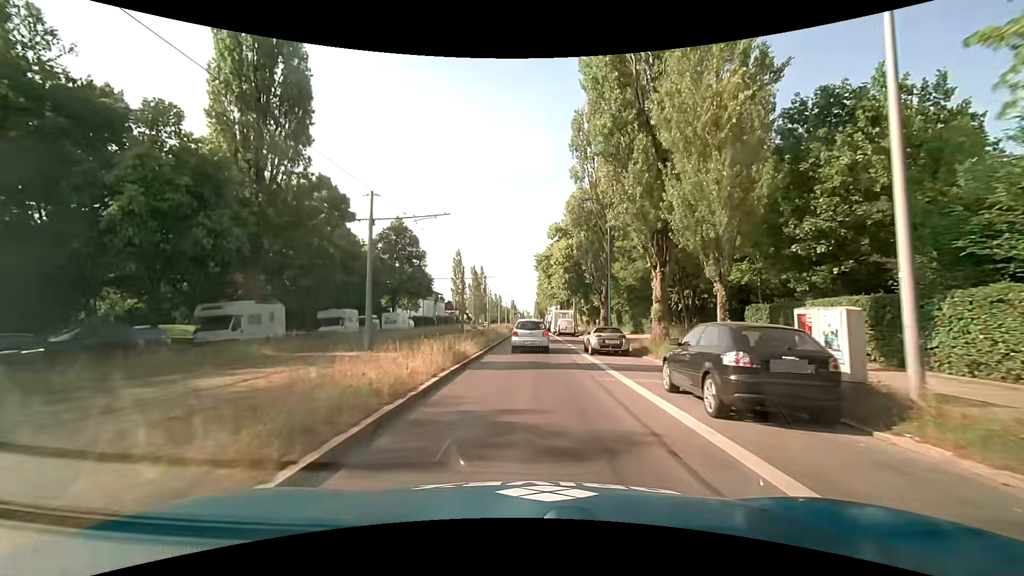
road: secondary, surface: asphalt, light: Day
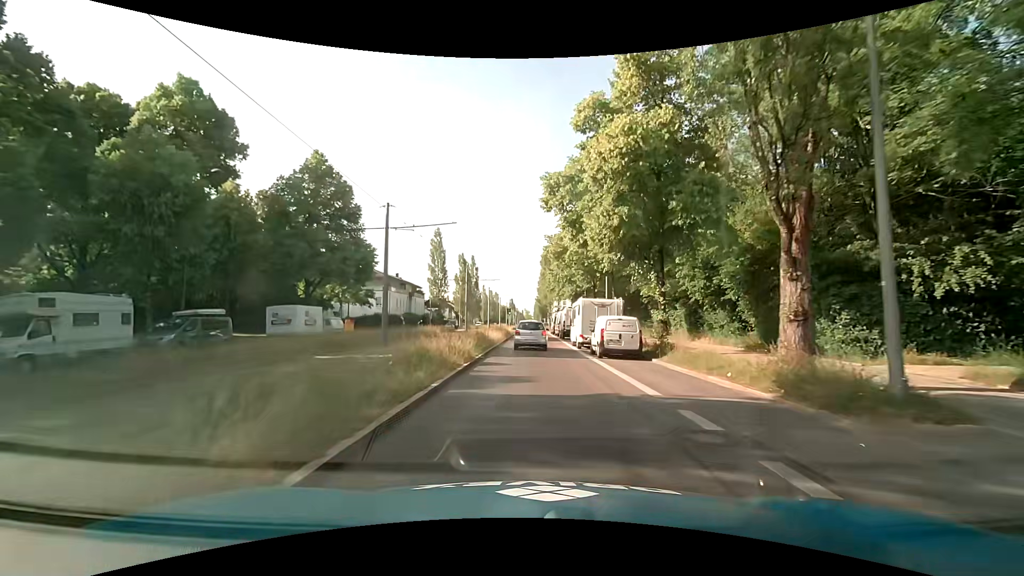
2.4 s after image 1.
(-0.3, +28.0) m; -1°
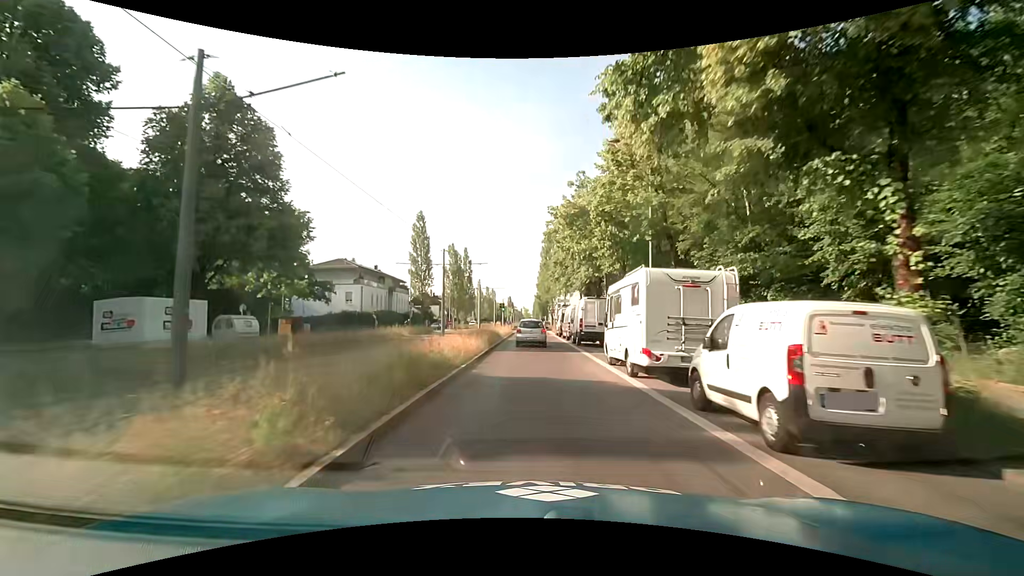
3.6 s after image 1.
(+0.2, +14.1) m; +1°
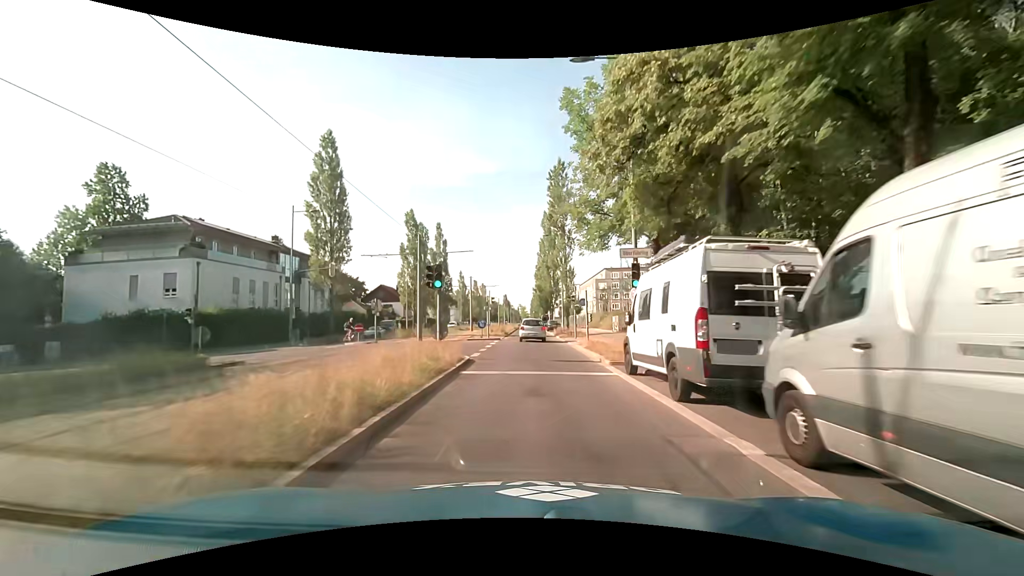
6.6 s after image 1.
(+0.2, +36.4) m; +1°
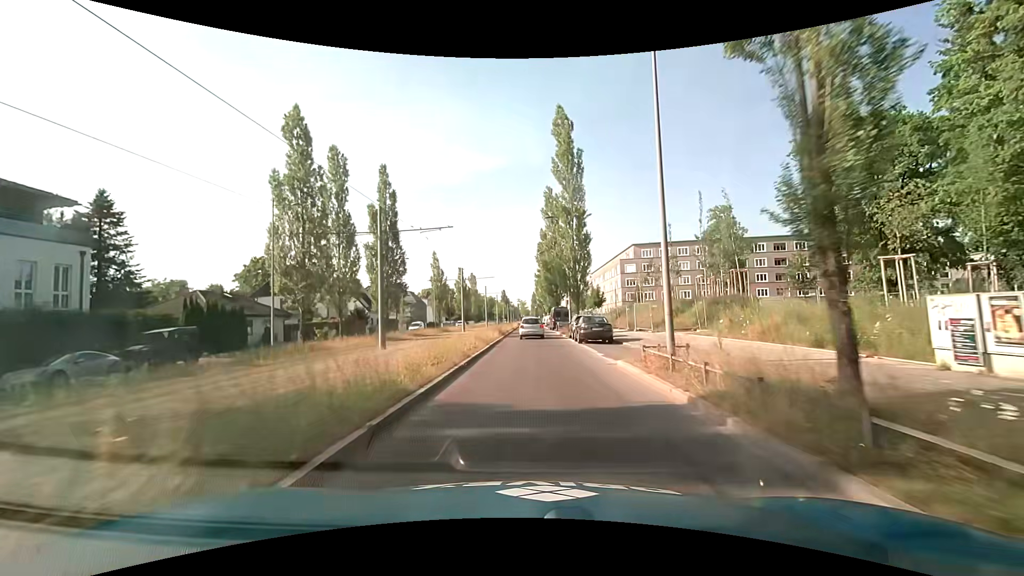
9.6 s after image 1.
(-0.2, +38.9) m; -1°
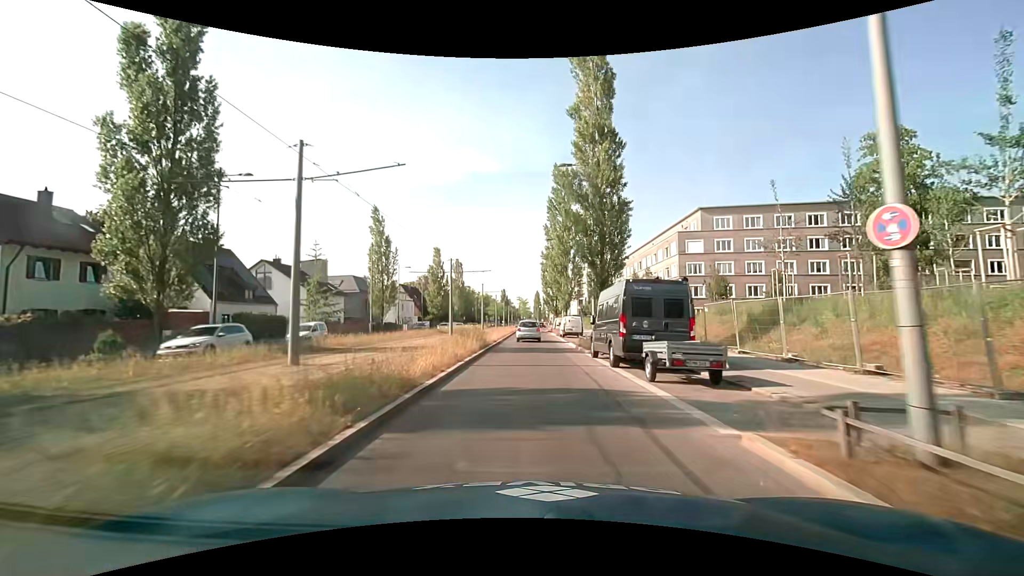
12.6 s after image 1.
(+0.1, +39.1) m; 0°
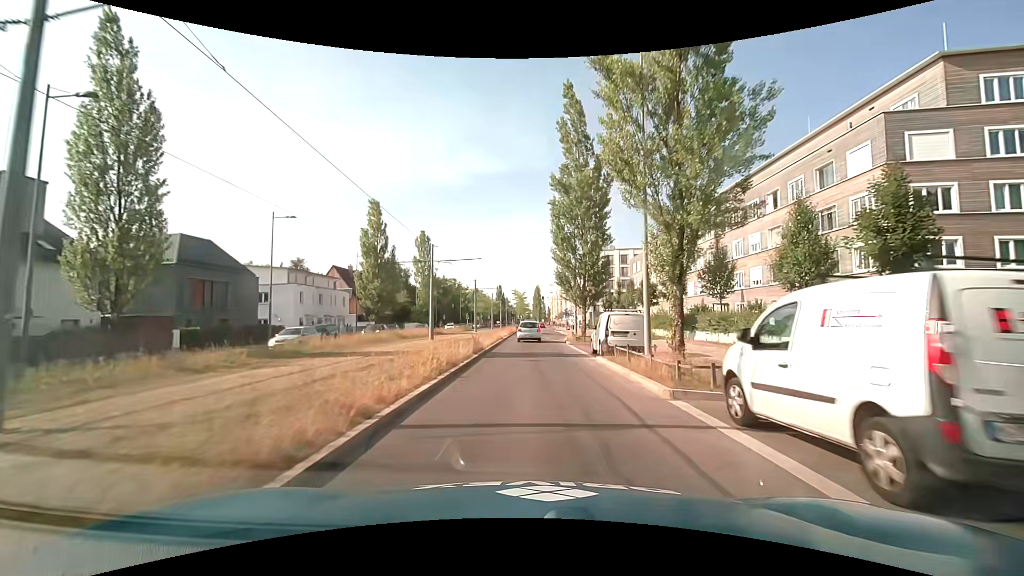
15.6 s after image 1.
(+0.1, +38.7) m; 0°
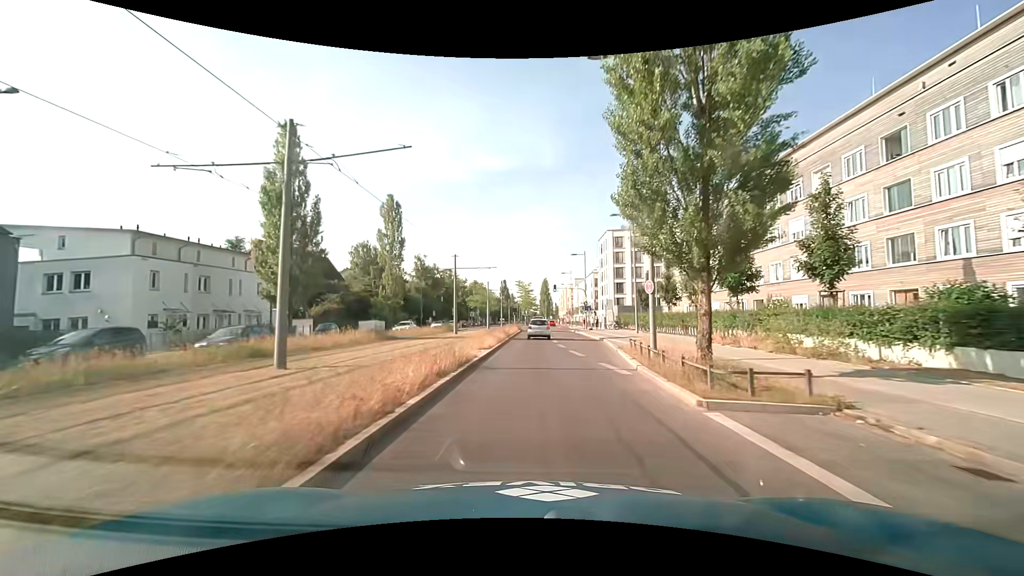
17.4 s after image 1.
(-0.2, +22.9) m; -1°
(0, +10) (0, +20) (0, +30) (0, +40) (0, +50) (0, +60) (+1, +70) (+1, +80) (+2, +90) (+2, +100) m
